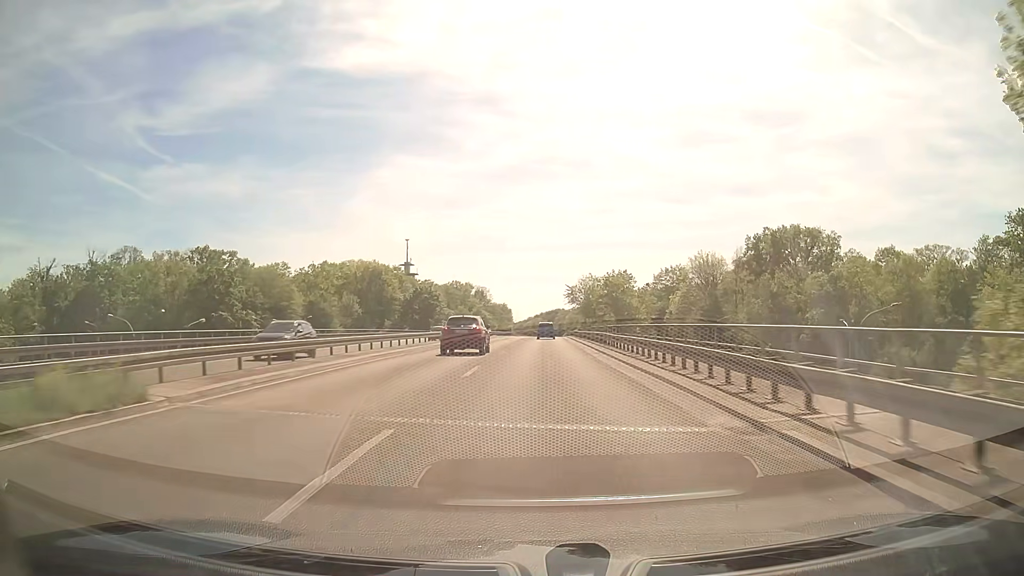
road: trunk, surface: asphalt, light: Day
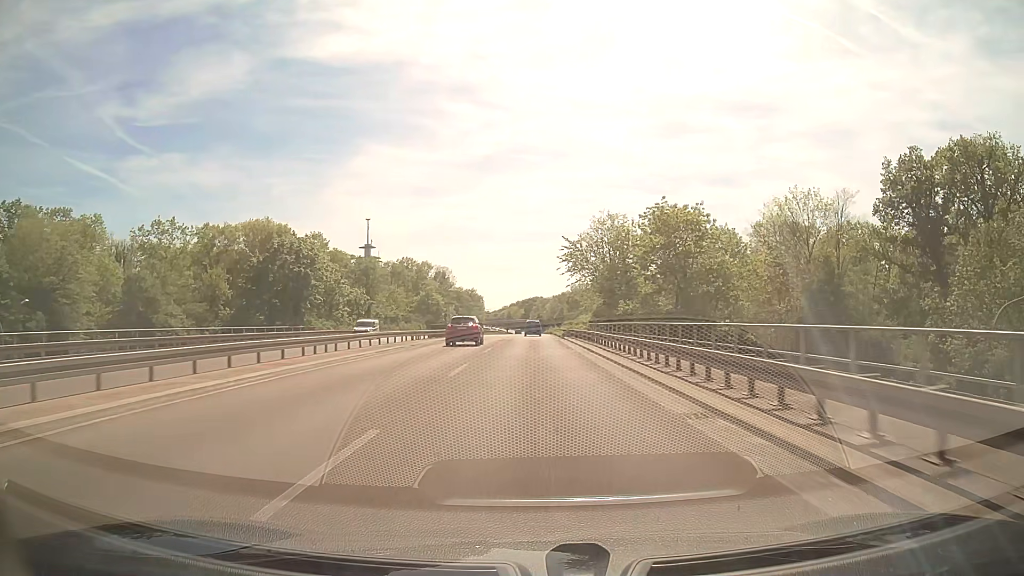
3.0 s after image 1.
(+1.1, +59.9) m; +2°
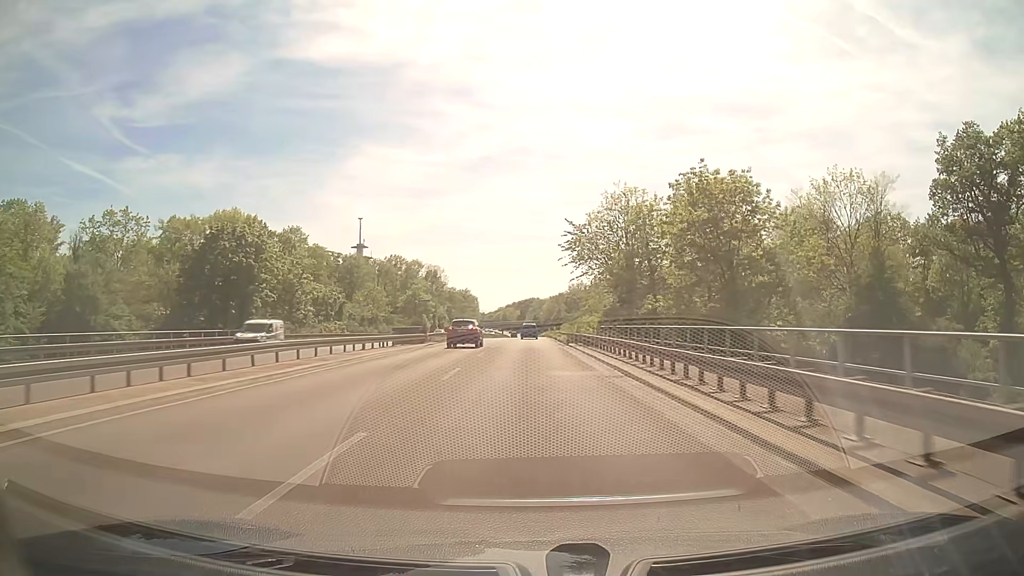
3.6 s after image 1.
(0.0, +12.0) m; 0°
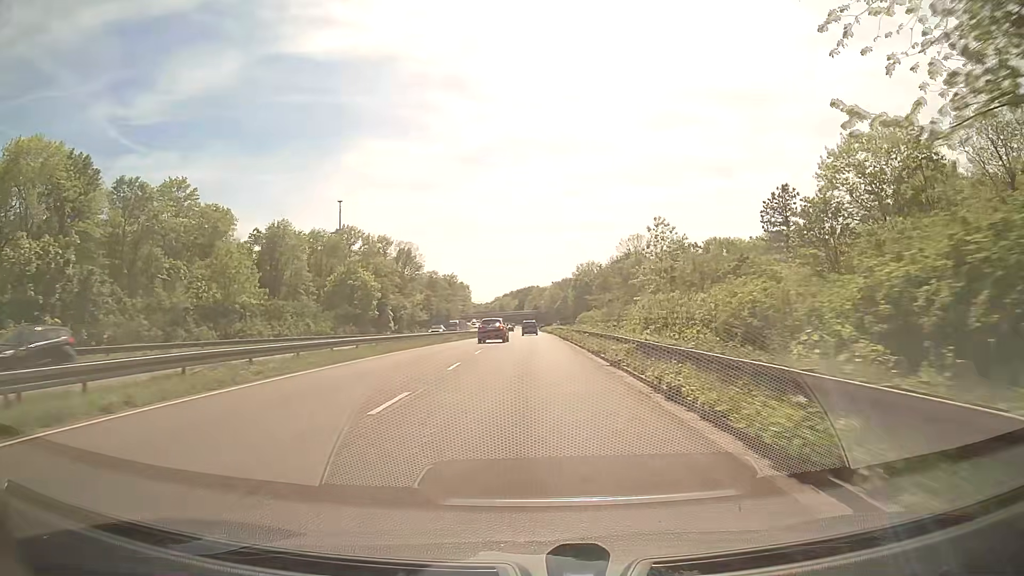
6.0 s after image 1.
(+0.2, +48.5) m; 0°
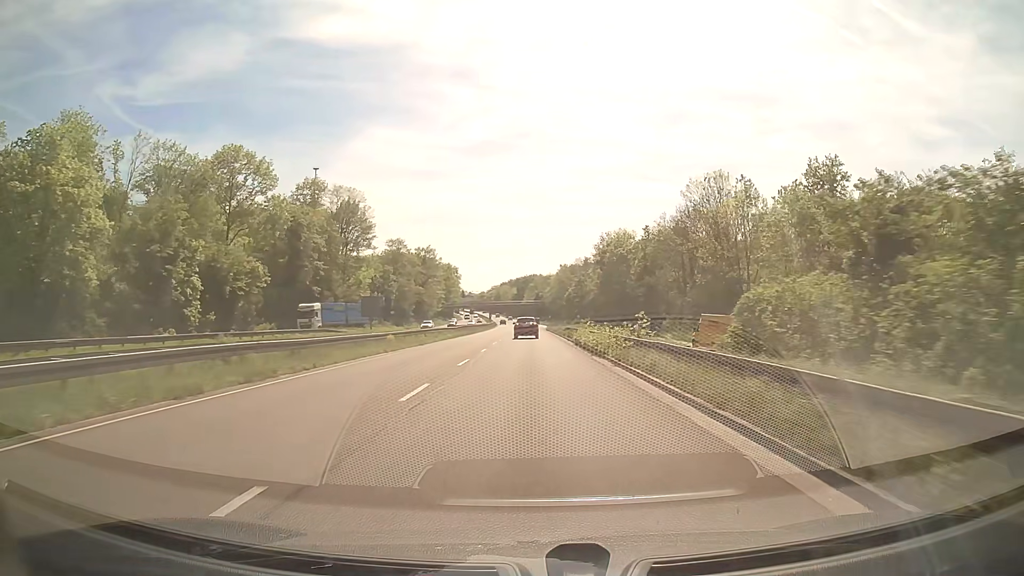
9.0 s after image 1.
(+0.1, +61.1) m; 0°
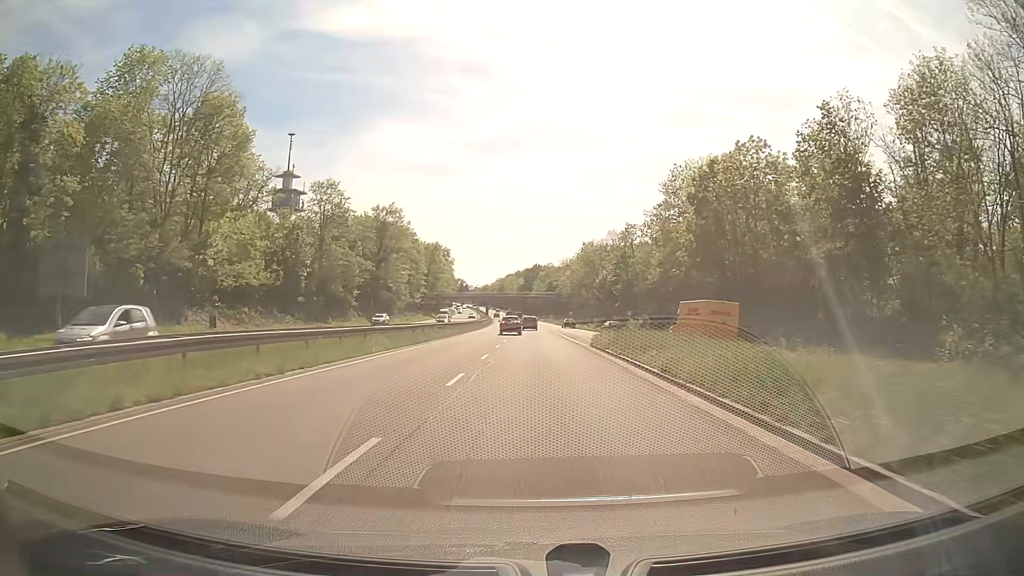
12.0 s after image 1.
(-0.3, +60.5) m; -1°
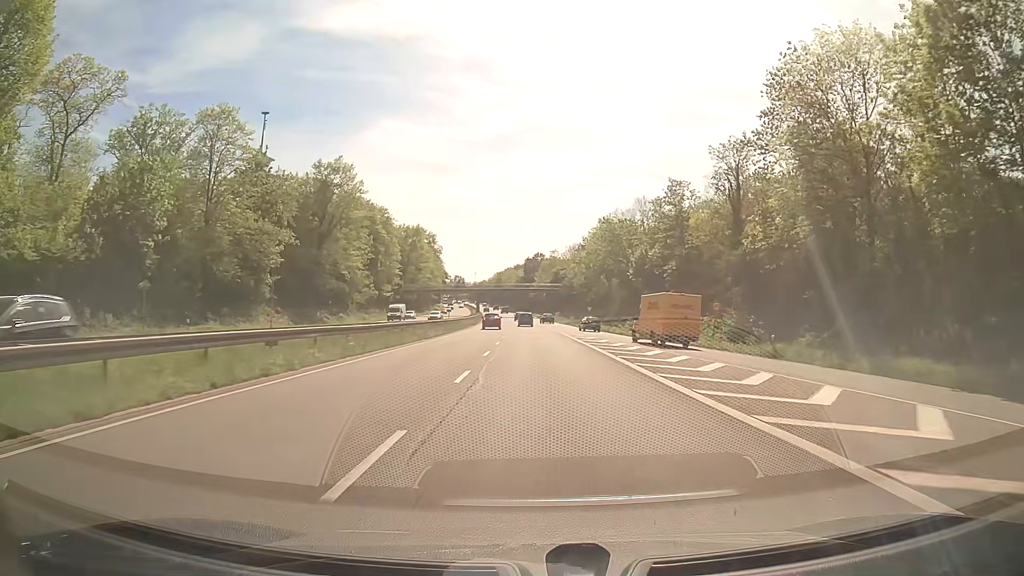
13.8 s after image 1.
(-0.1, +35.2) m; 0°
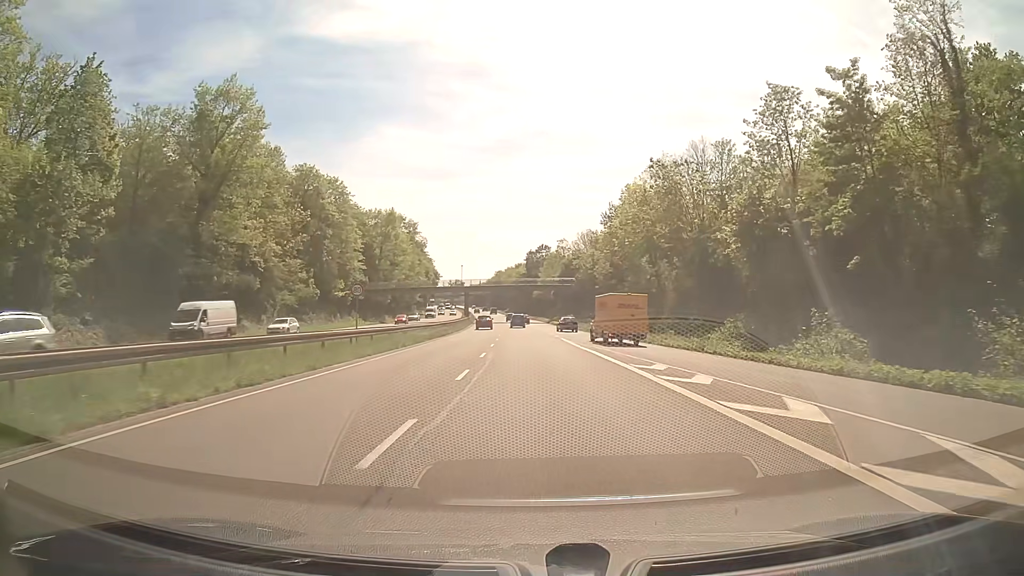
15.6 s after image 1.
(-0.2, +34.7) m; 0°
(0, +10) (0, +20) (0, +30) (0, +40) (-1, +50) (-1, +60) (-1, +70) (-2, +80) (-2, +90) (-3, +100) m
